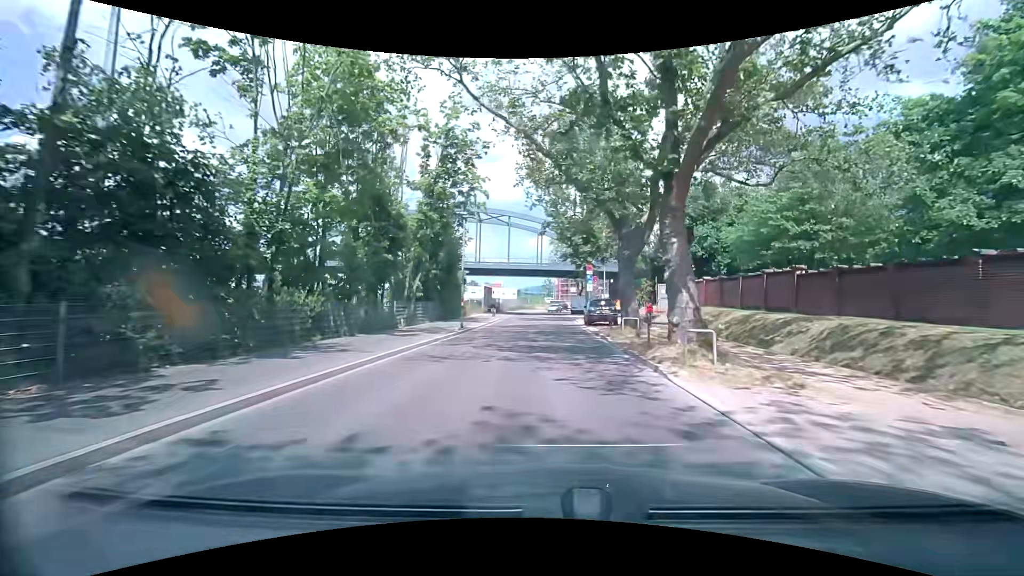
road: tertiary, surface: asphalt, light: Day
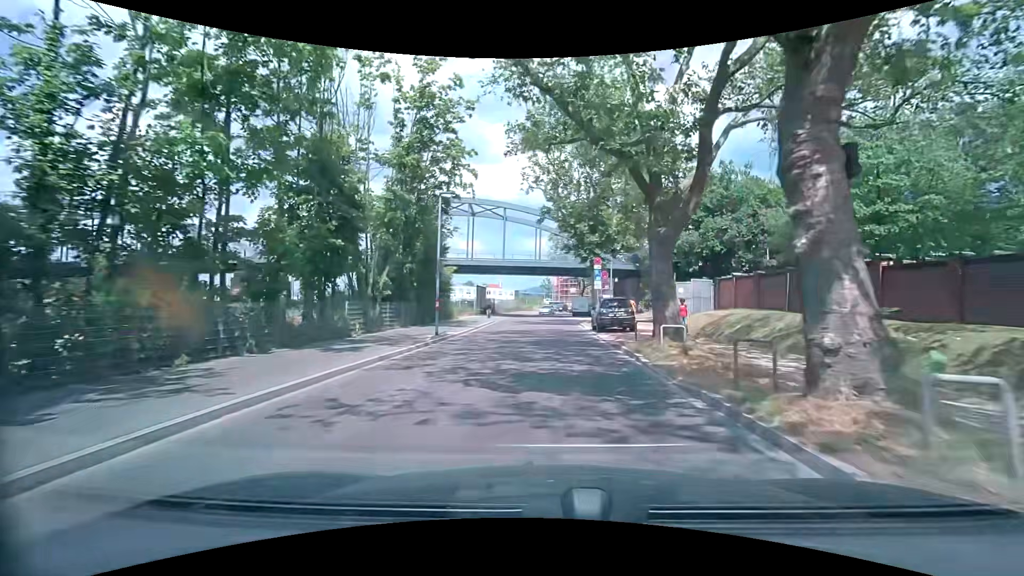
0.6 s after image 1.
(+0.1, +6.1) m; +1°
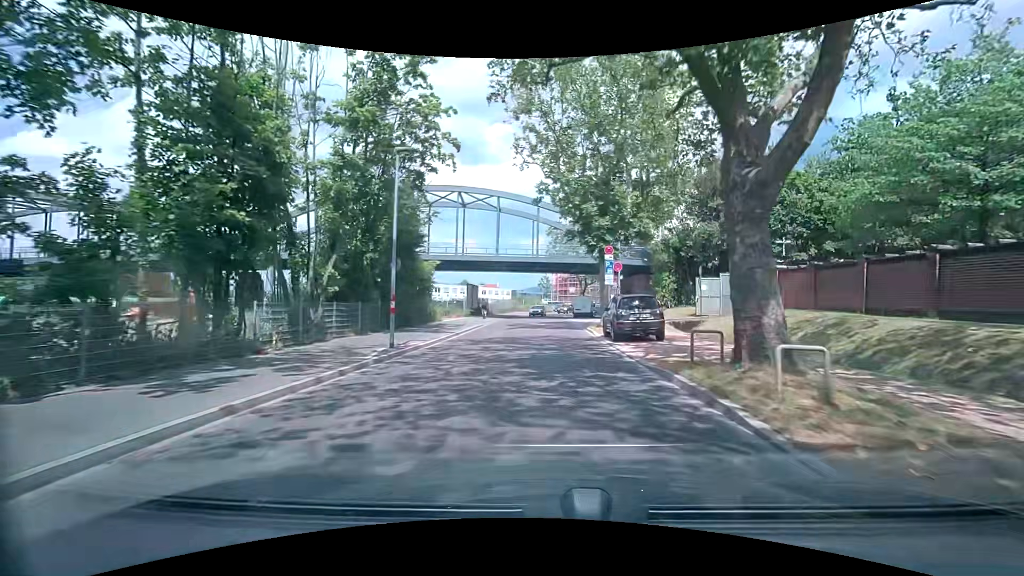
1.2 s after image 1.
(0.0, +6.0) m; 0°
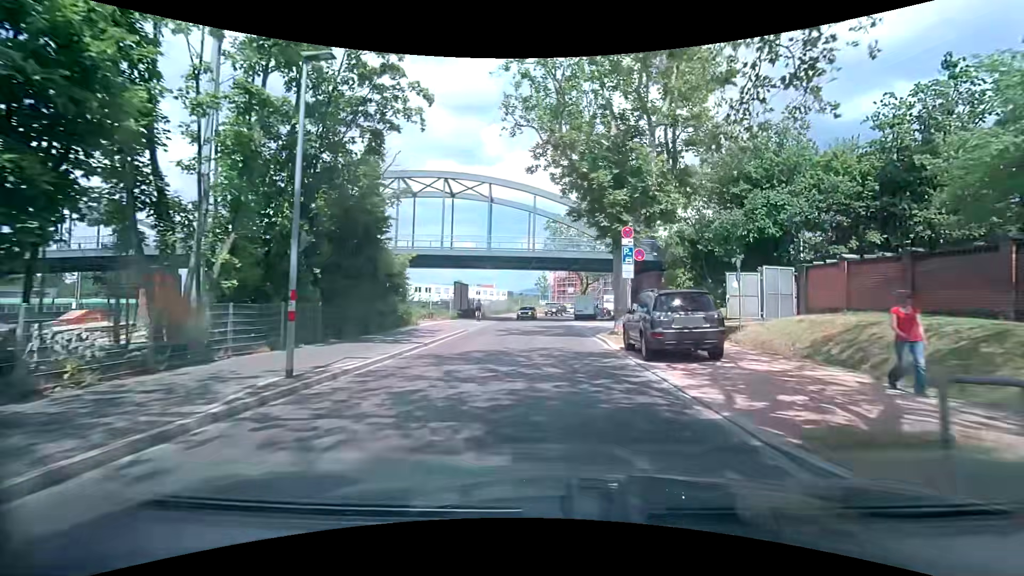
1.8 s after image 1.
(+0.1, +5.9) m; +1°
(0, +10) (0, +20) (0, +30) (0, +40) (0, +50) (+1, +60) (+3, +70) (+6, +79) (+10, +89) (+14, +97) m
